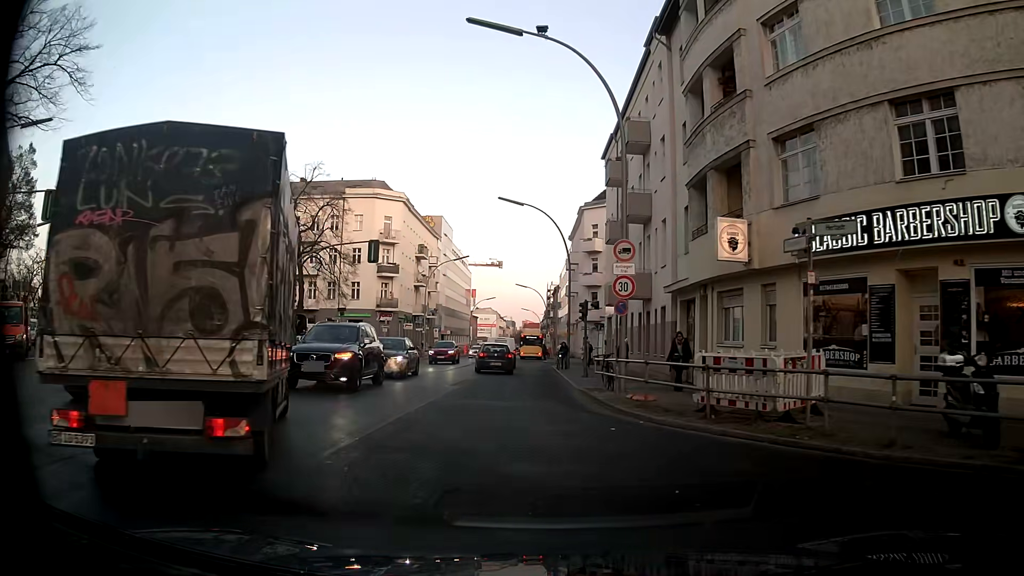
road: tertiary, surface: asphalt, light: Day
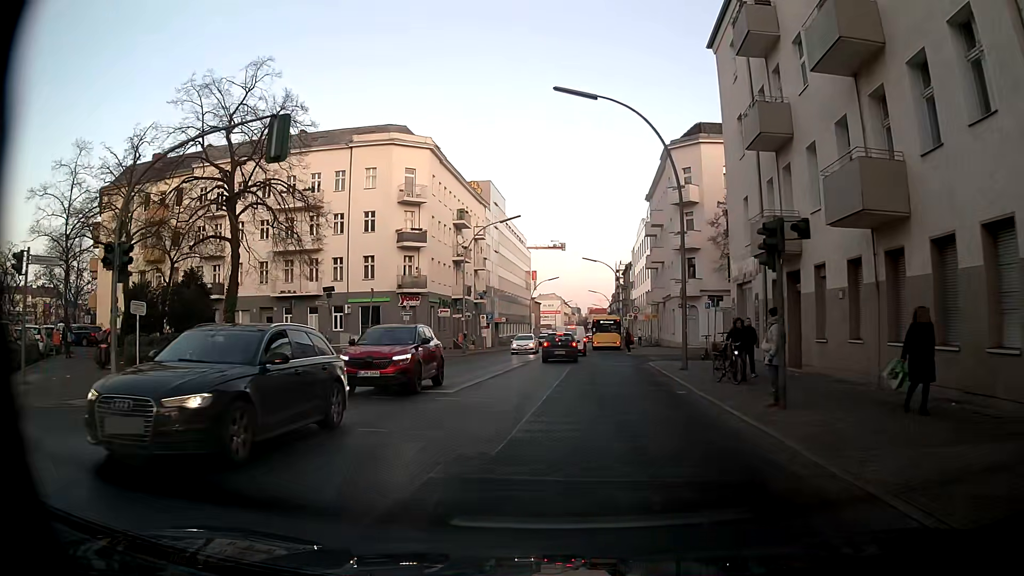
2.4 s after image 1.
(-1.4, +17.6) m; -5°
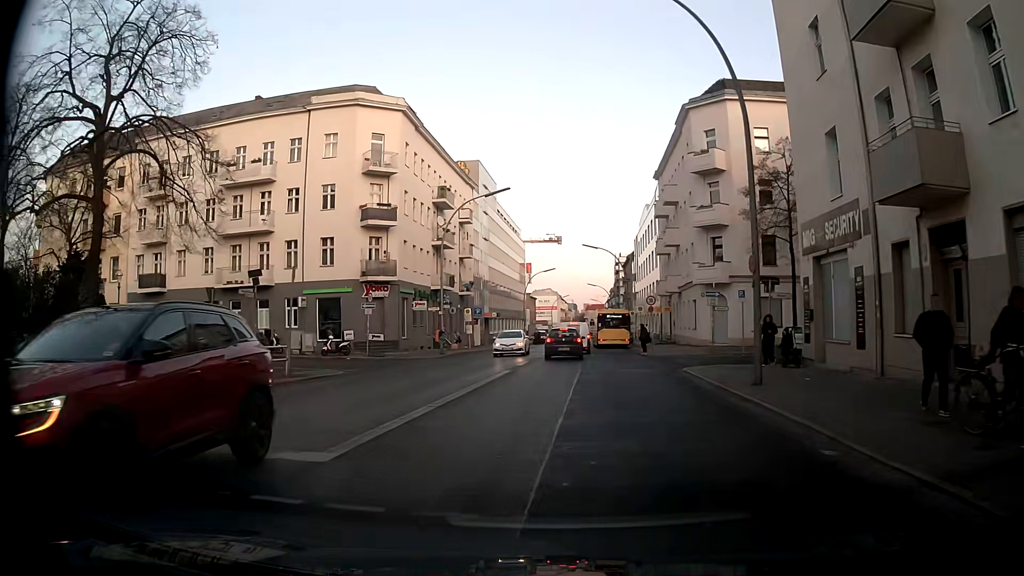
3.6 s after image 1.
(-0.4, +9.0) m; -2°
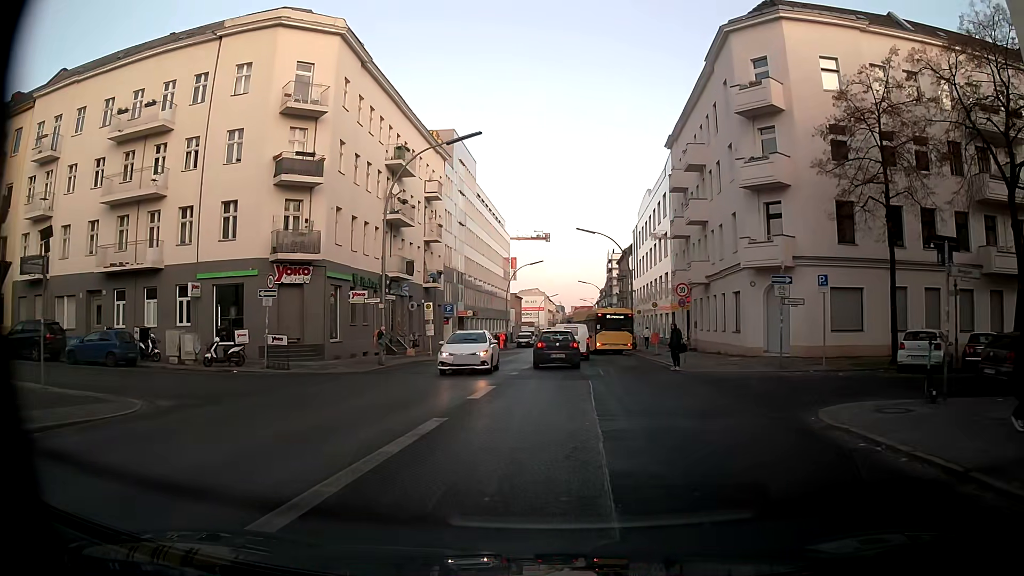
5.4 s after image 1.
(+0.3, +12.5) m; 0°
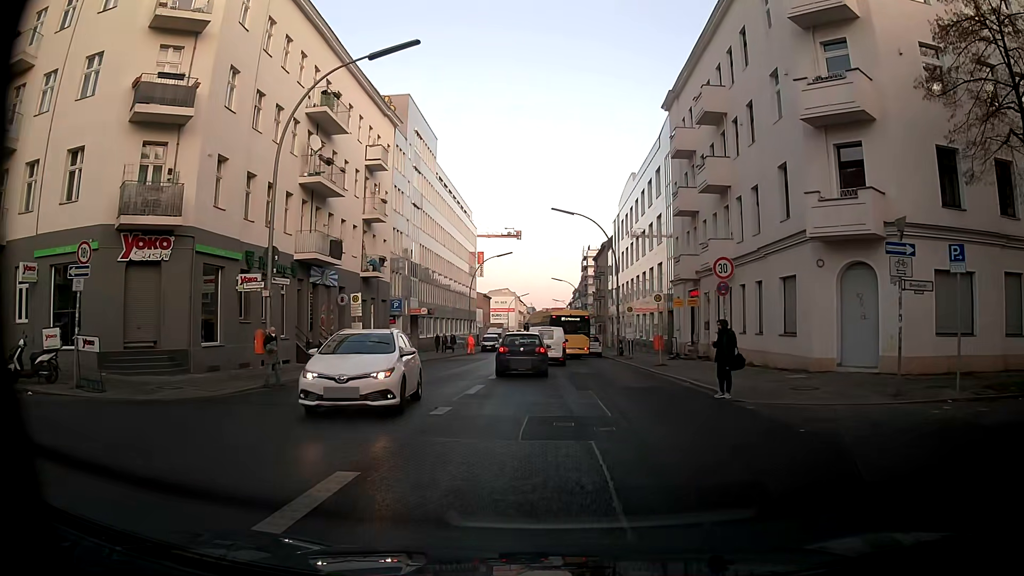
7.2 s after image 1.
(+0.4, +10.2) m; +3°
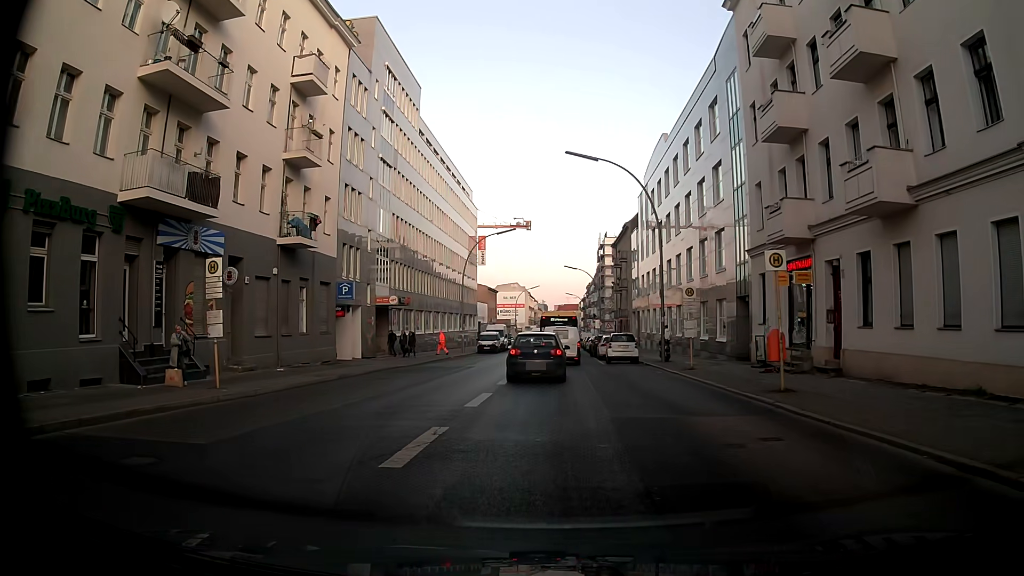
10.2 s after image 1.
(+0.2, +14.5) m; 0°
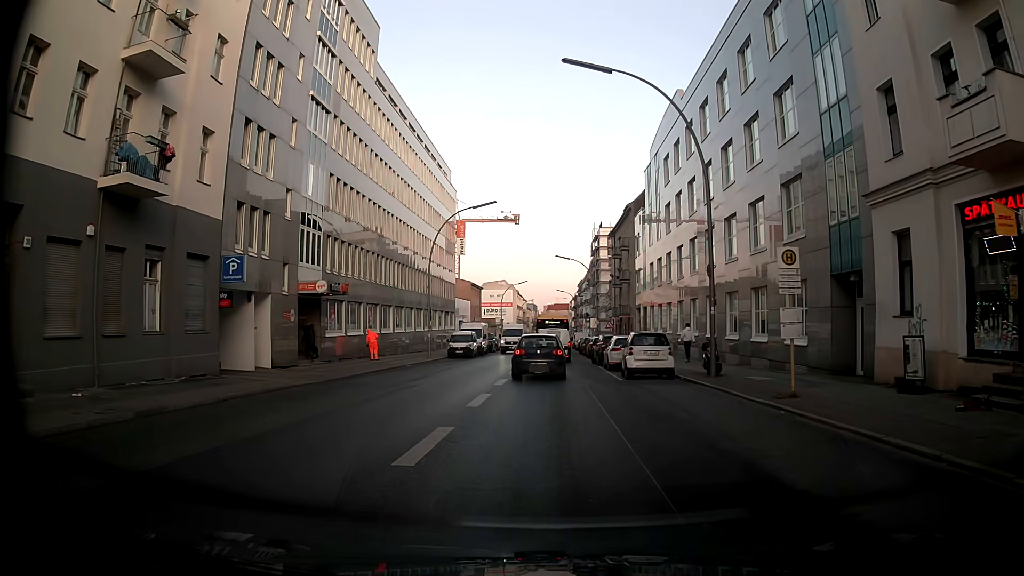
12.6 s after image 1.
(0.0, +12.0) m; 0°
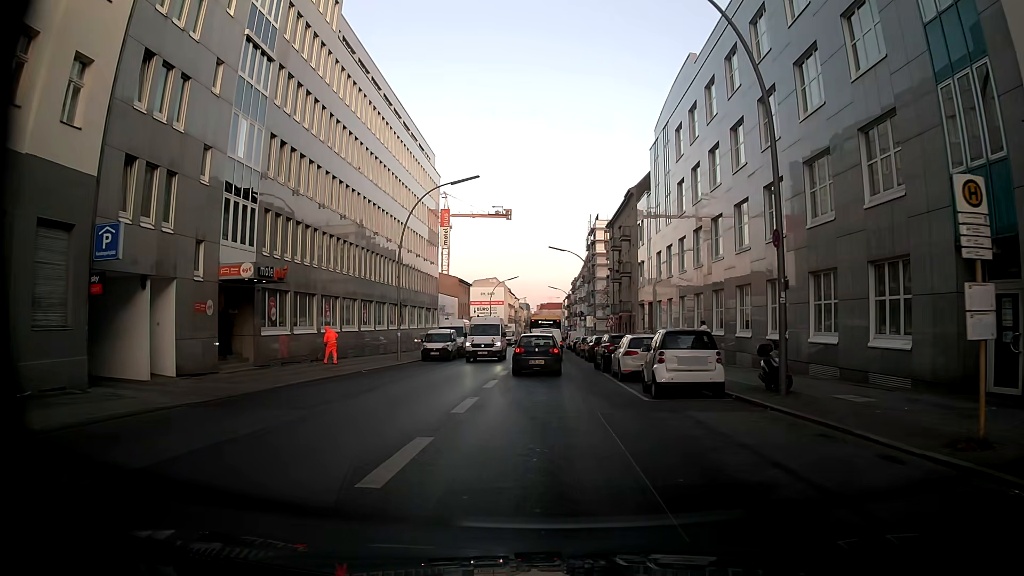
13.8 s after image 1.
(+0.1, +7.3) m; +1°
(0, +10) (0, +20) (0, +30) (0, +40) (0, +50) (0, +60) (0, +70) (+1, +80) (+1, +90) (+1, +100) m
